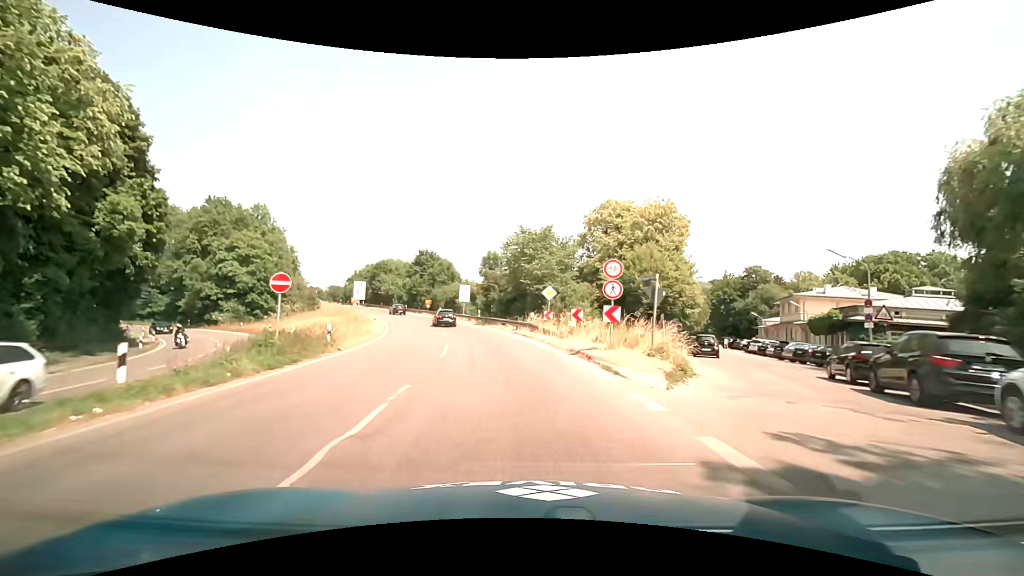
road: trunk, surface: asphalt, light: Day
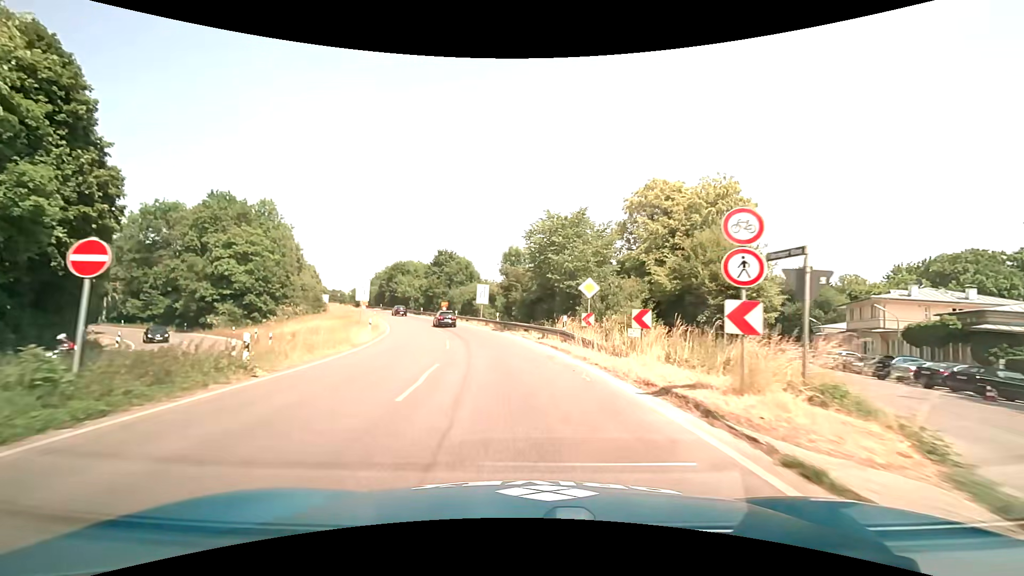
(-0.1, +7.7) m; -2°
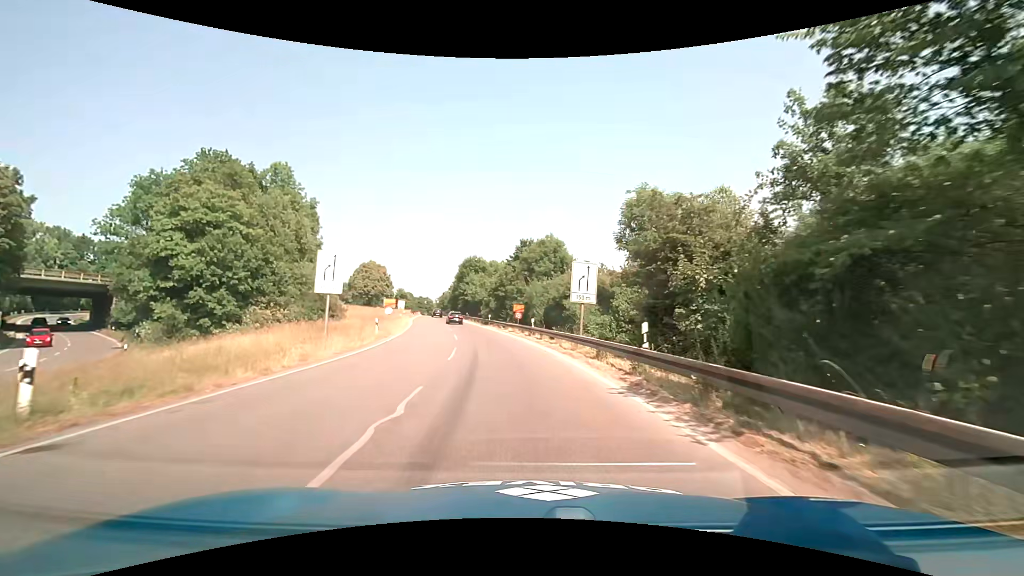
(-2.6, +28.1) m; -11°
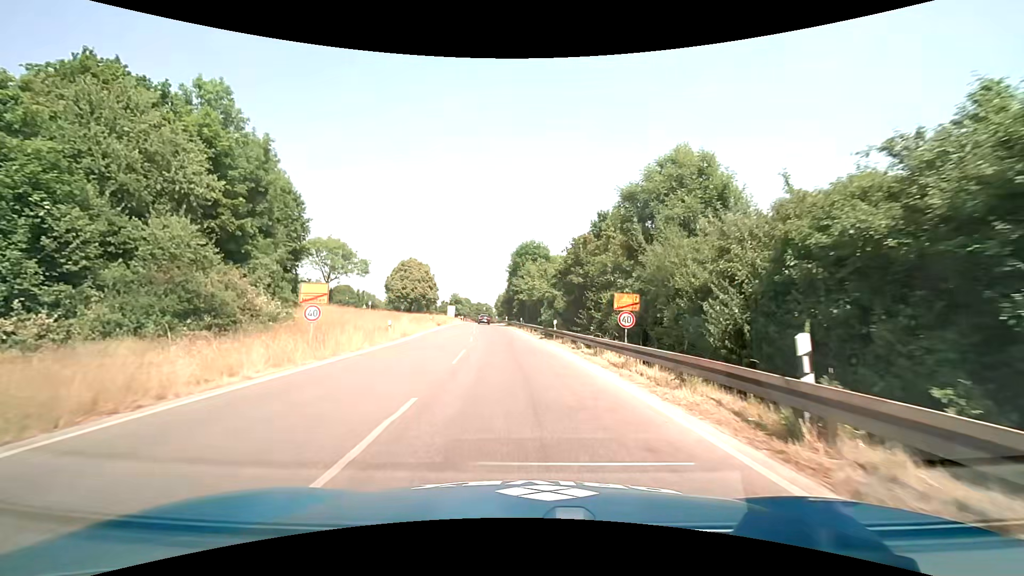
(-1.7, +25.7) m; -7°
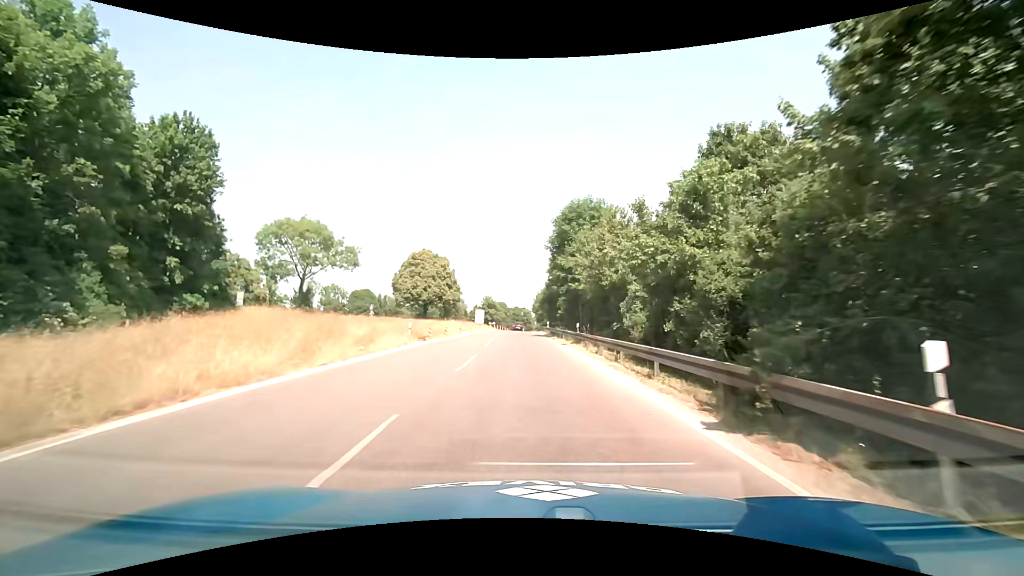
(-1.0, +25.5) m; -4°
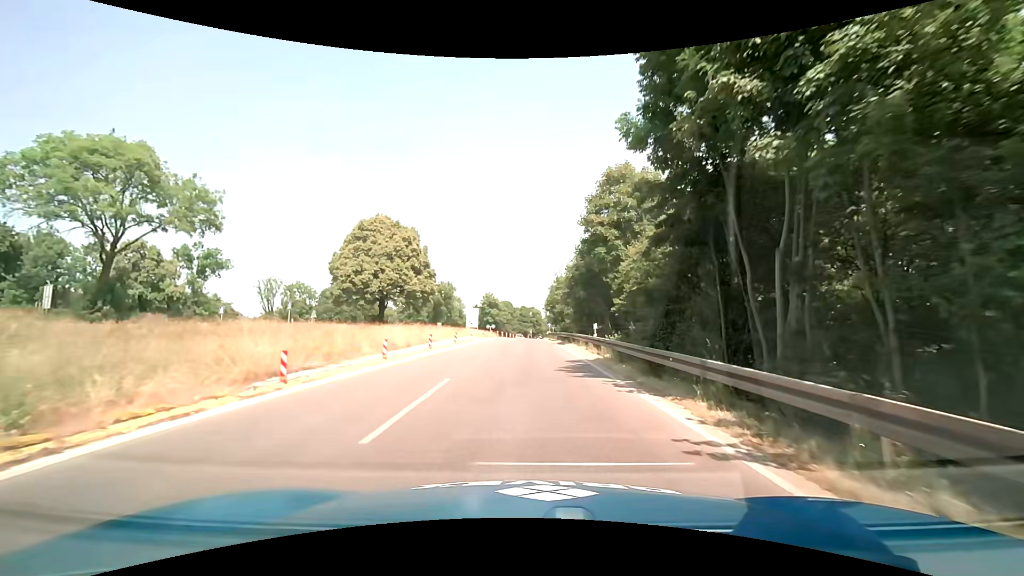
(-0.5, +31.5) m; -1°
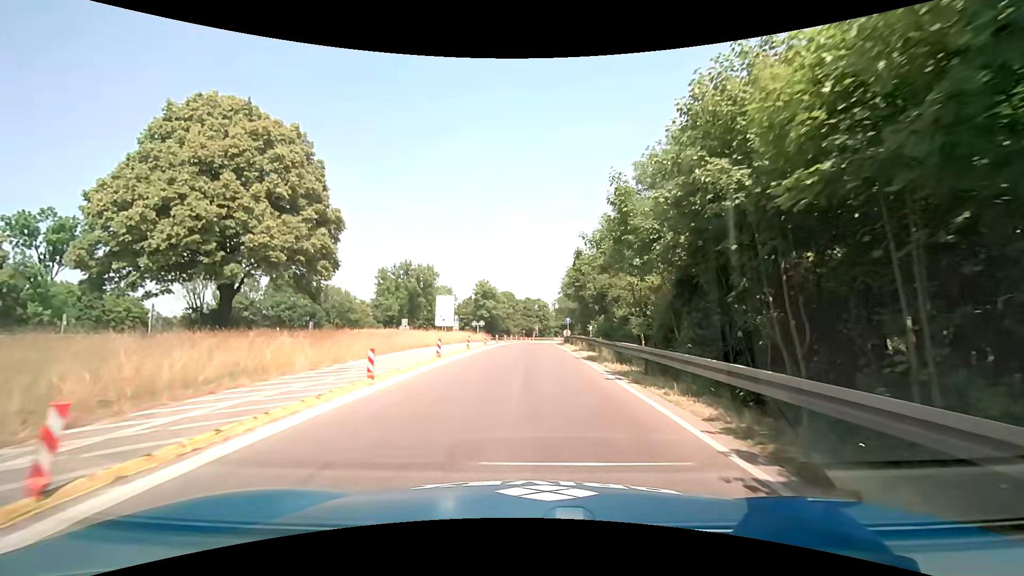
(-0.2, +30.8) m; 0°
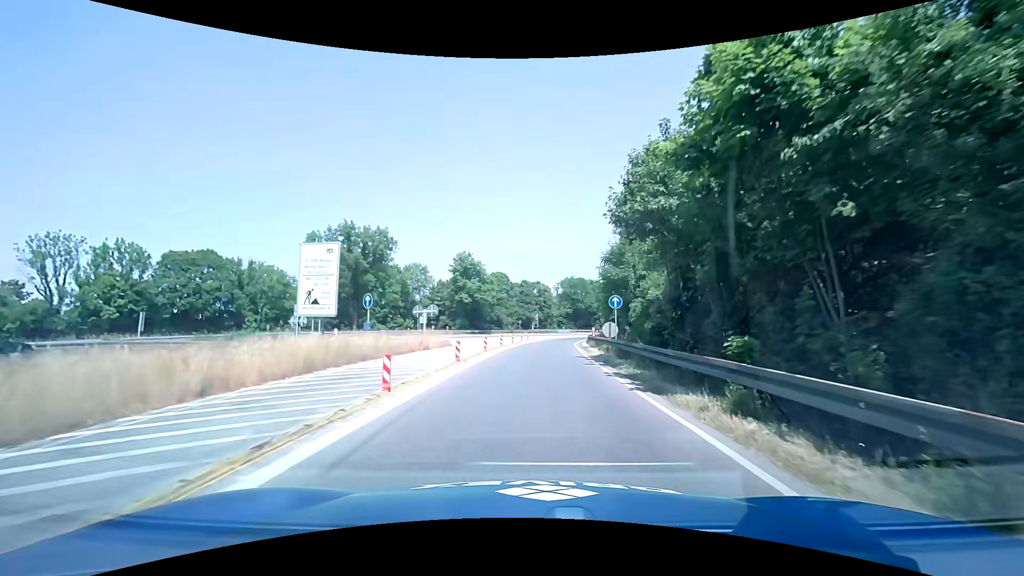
(0.0, +30.4) m; 0°
(0, +10) (0, +20) (+1, +30) (+1, +40) (+2, +50) (+4, +60) (+6, +70) (+8, +79) (+10, +89) (+13, +99) m
